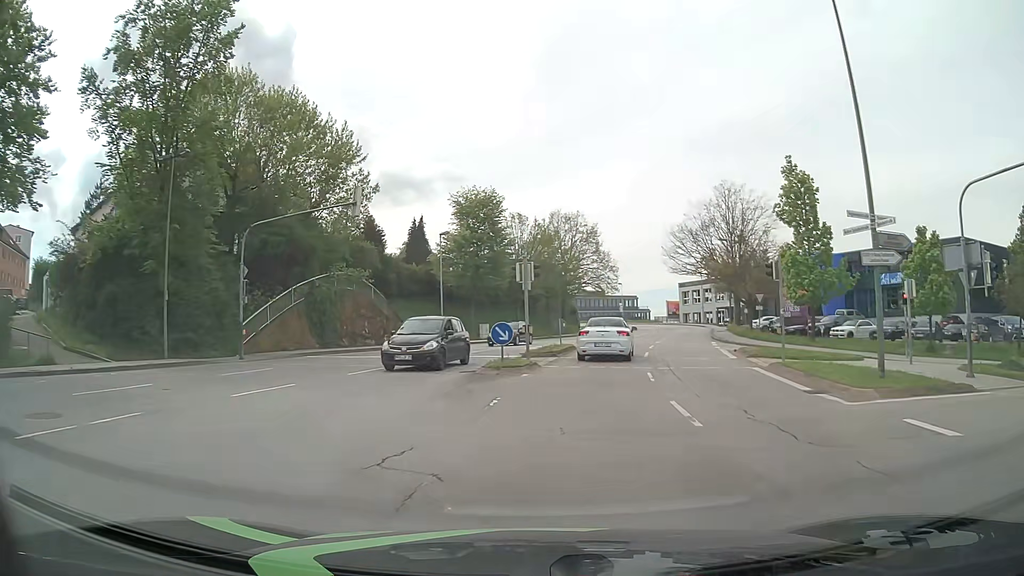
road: tertiary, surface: asphalt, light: Day
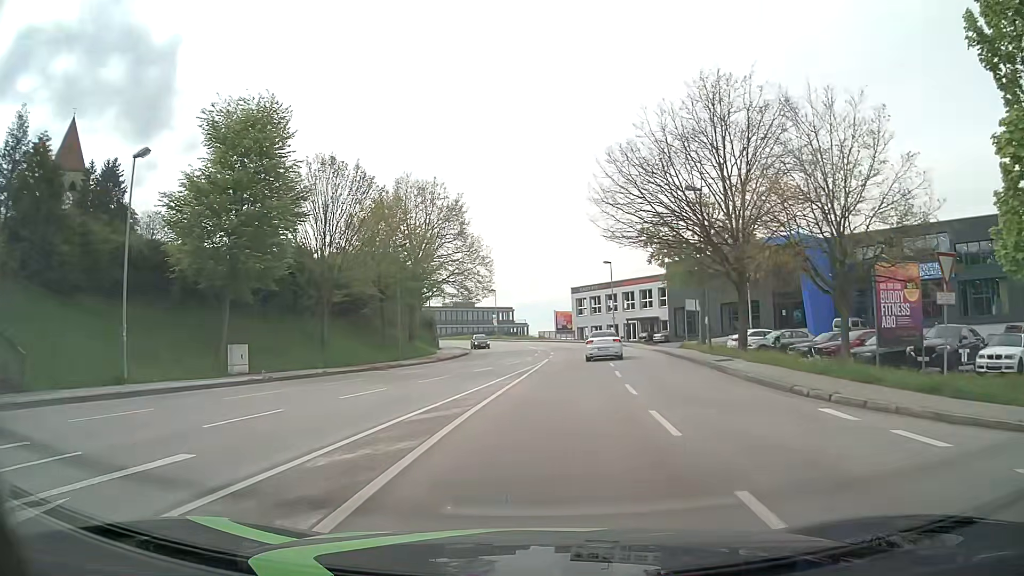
(+2.7, +28.4) m; +11°
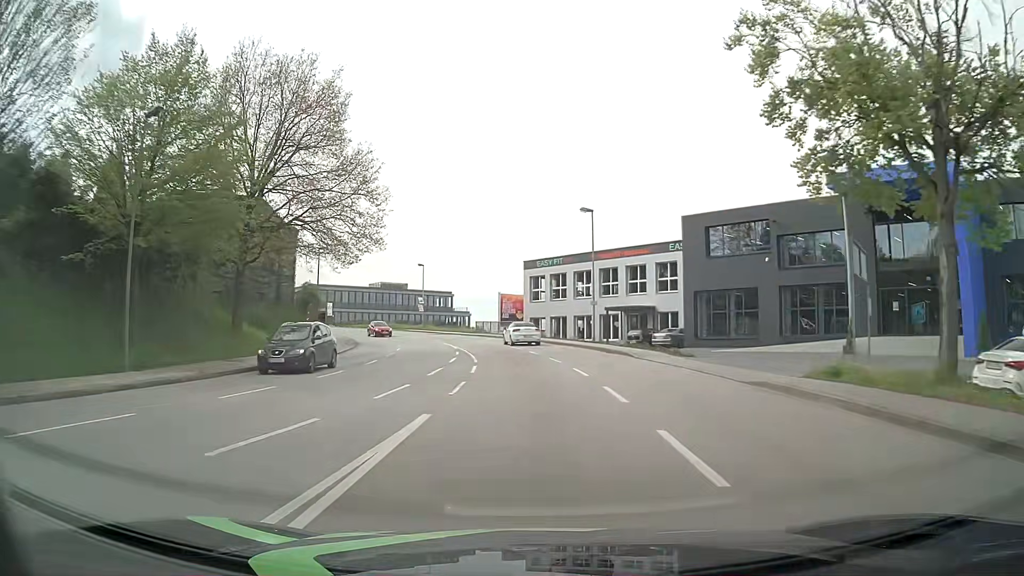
(+1.3, +27.2) m; +4°
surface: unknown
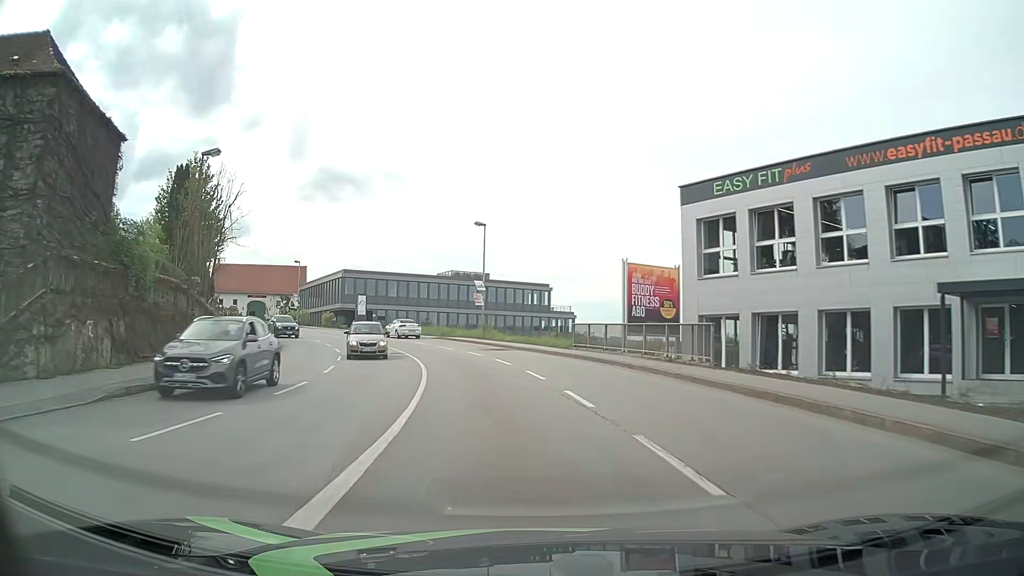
(-2.1, +36.1) m; -9°
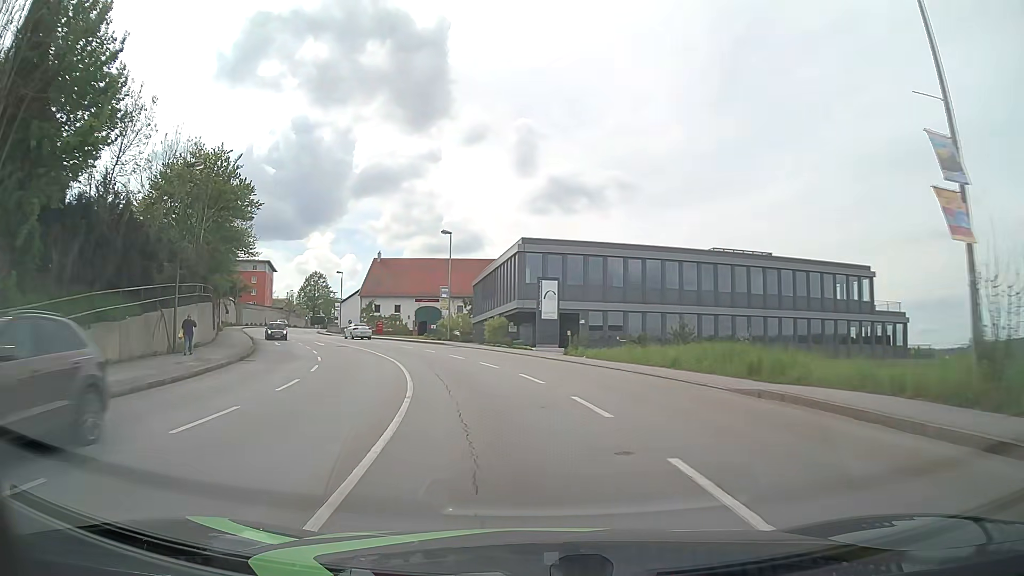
(-6.1, +36.4) m; -20°
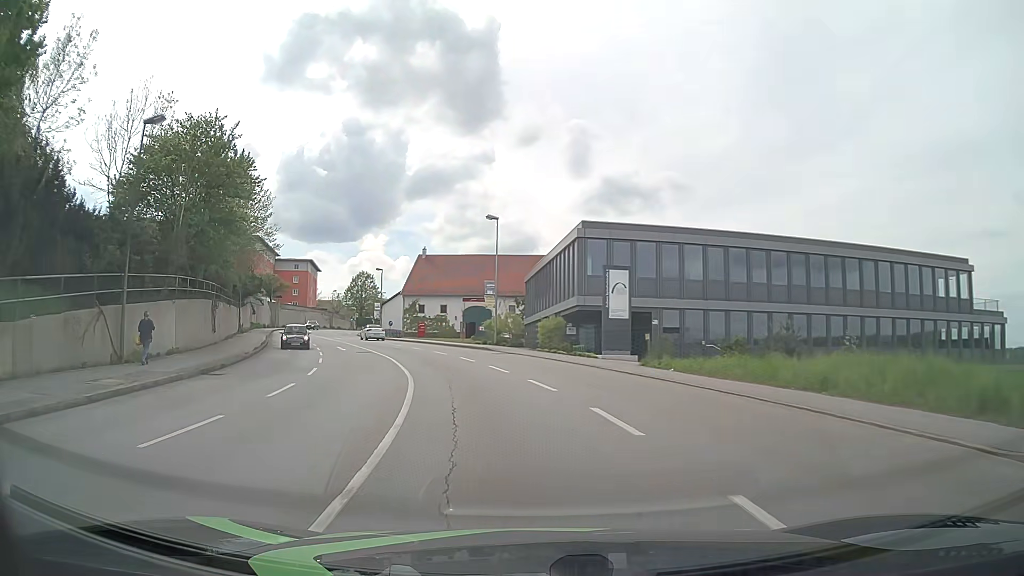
(-0.3, +7.5) m; -5°
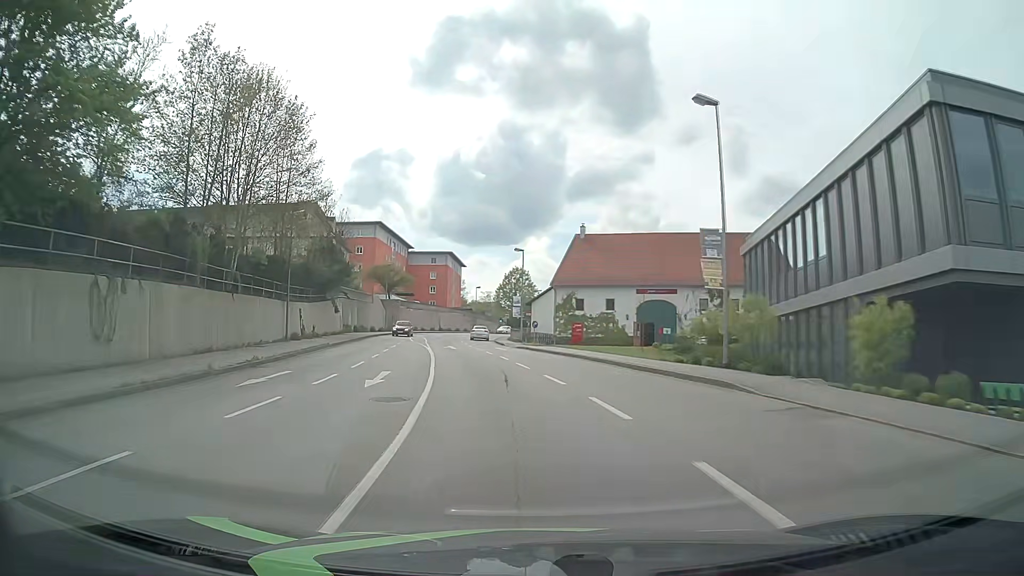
(-2.8, +22.3) m; -14°
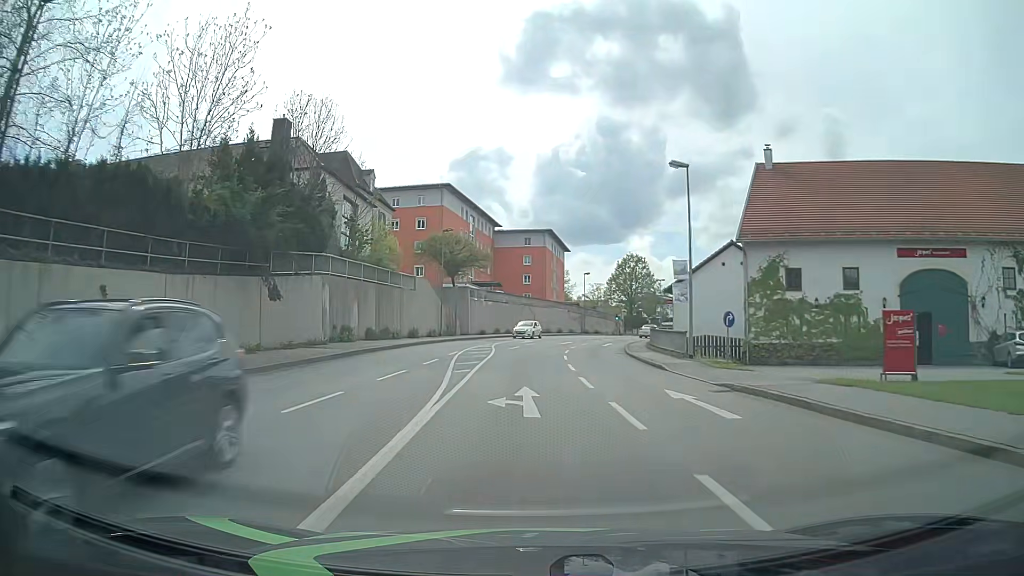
(-2.9, +30.2) m; -9°
(0, +10) (0, +20) (0, +30) (0, +40) (+2, +50) (+4, +60) (+7, +69) (+11, +78) (+15, +87) (+20, +96) m
